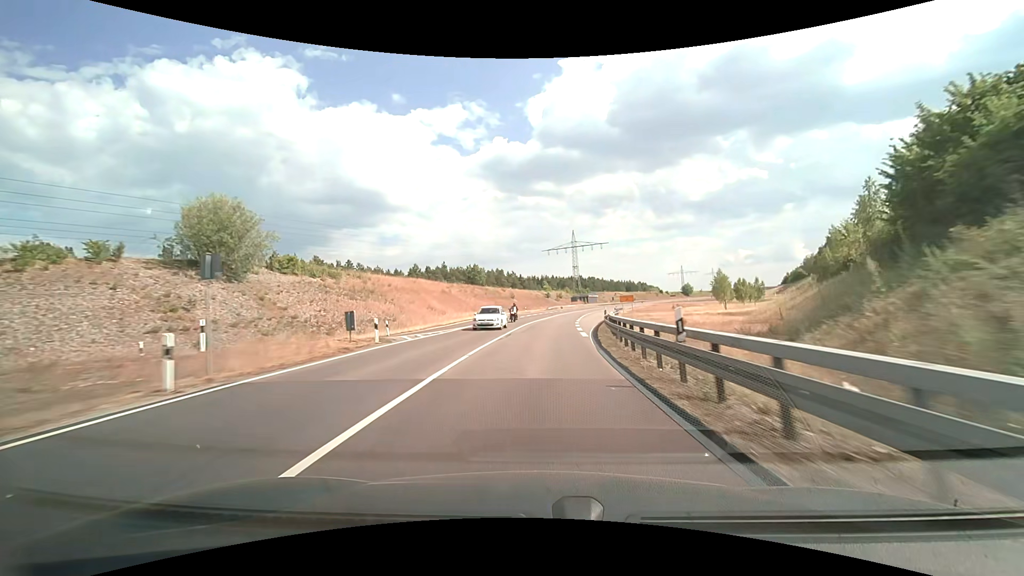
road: trunk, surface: asphalt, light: Day
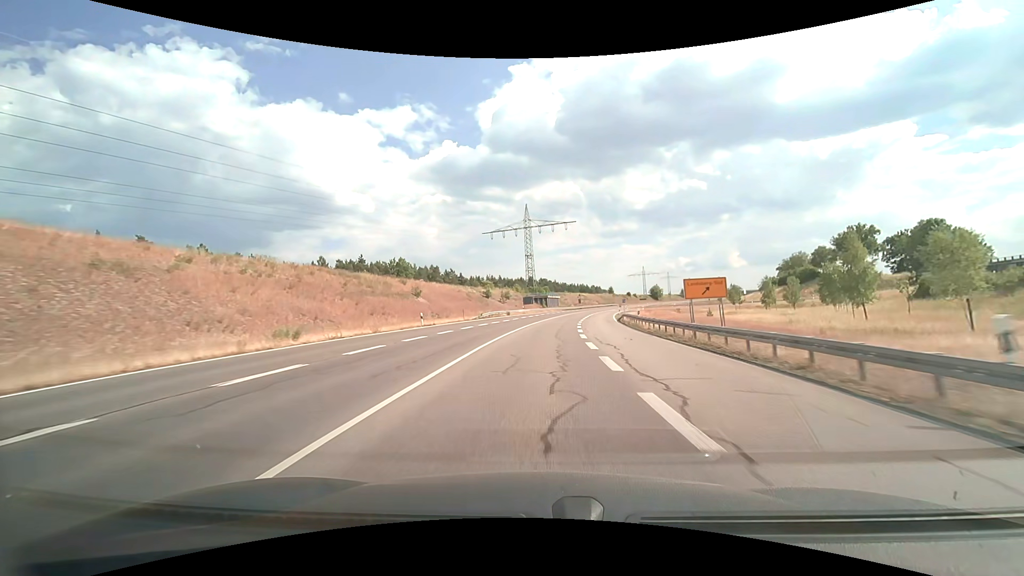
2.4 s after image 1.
(+2.7, +54.6) m; +6°
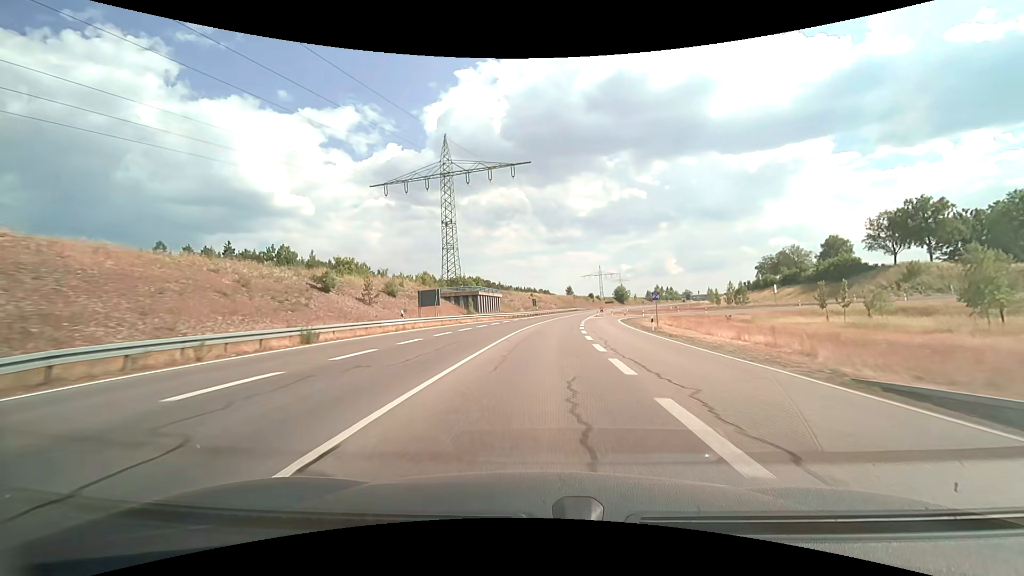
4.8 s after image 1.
(+3.0, +54.7) m; +6°
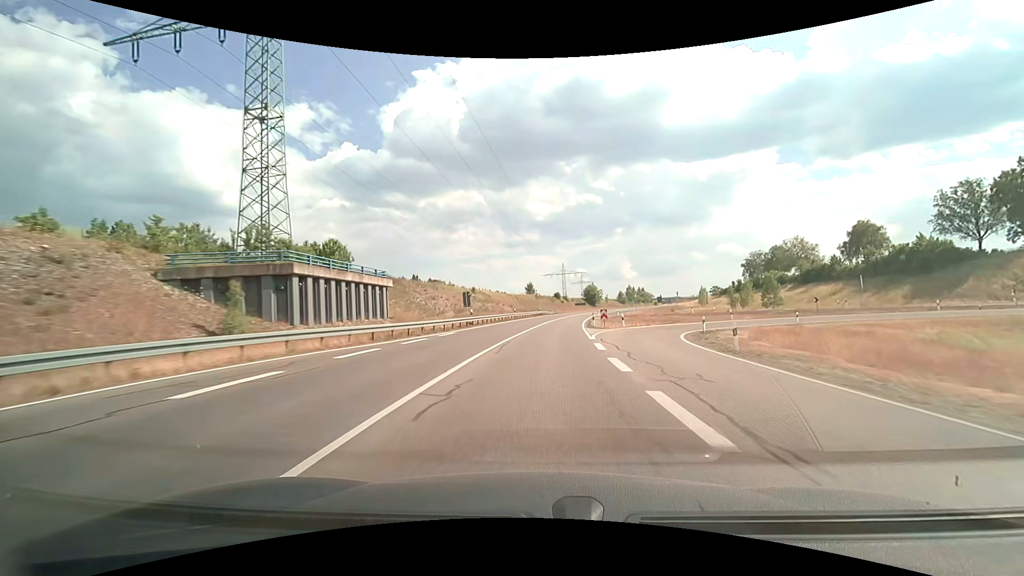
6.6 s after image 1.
(+1.7, +41.4) m; +5°
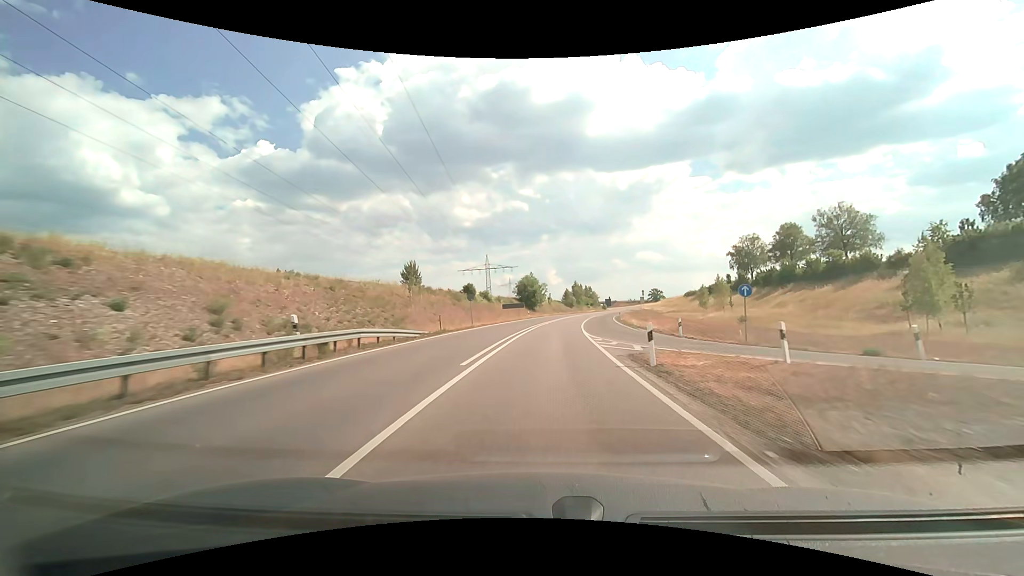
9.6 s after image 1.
(+4.9, +68.9) m; +8°
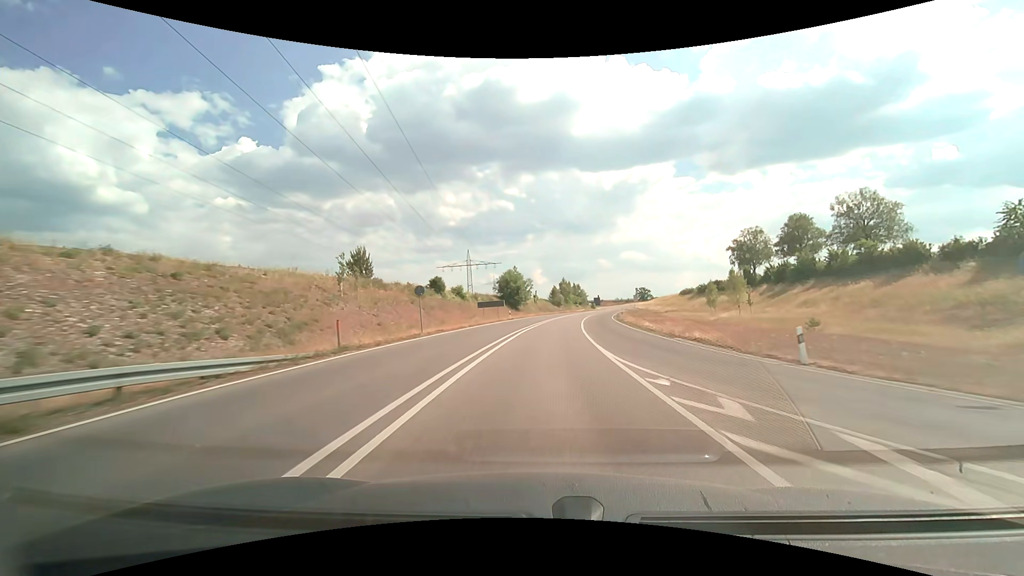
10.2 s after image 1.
(+0.1, +13.9) m; +1°
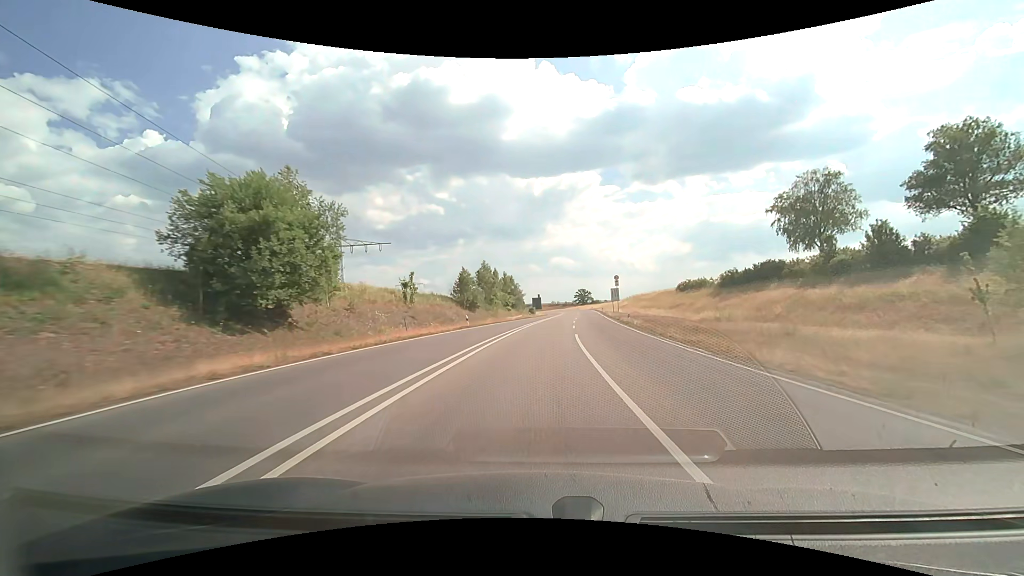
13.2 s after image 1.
(+5.2, +69.2) m; +8°
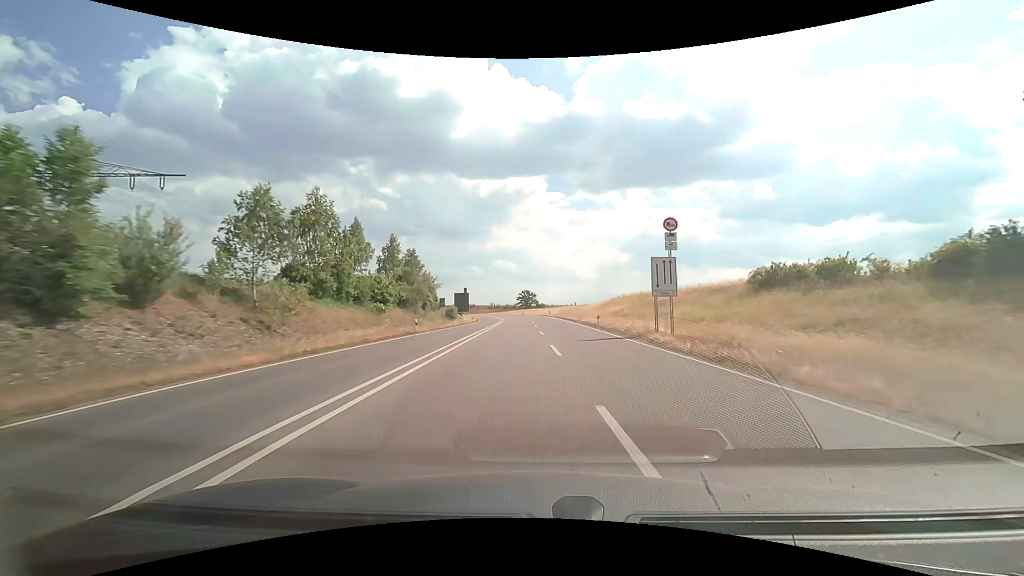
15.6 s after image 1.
(+2.7, +55.3) m; +6°
(0, +10) (0, +20) (+1, +30) (+1, +40) (+1, +50) (+1, +60) (+1, +70) (0, +80) (0, +90) (-1, +100) m
